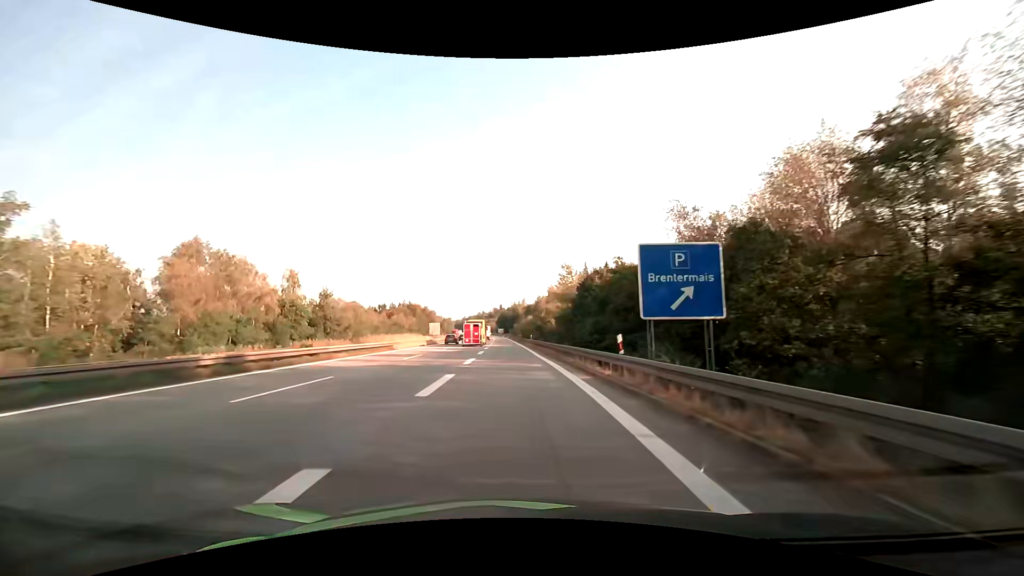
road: motorway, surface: asphalt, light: Day
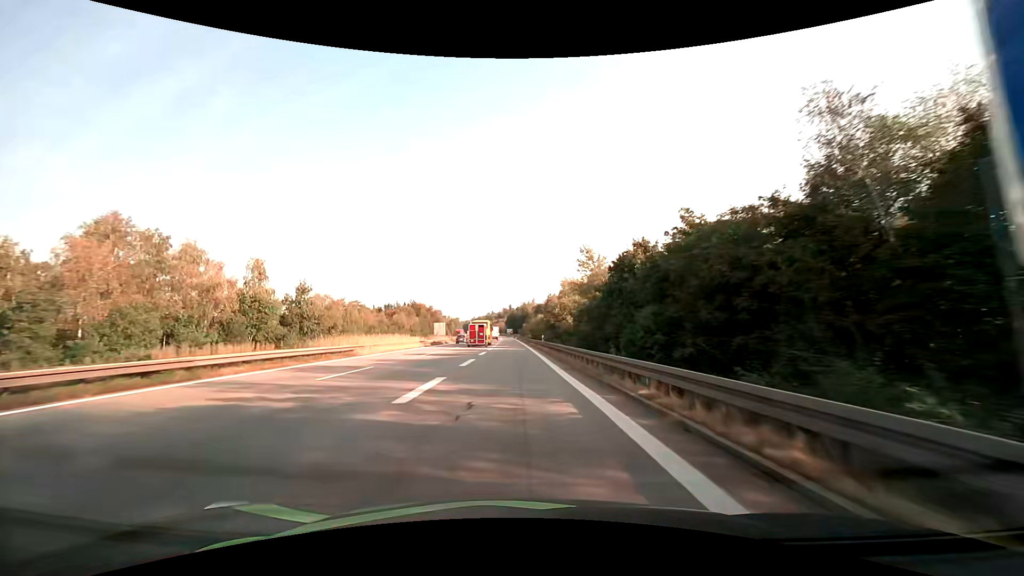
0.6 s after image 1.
(-0.1, +12.8) m; -1°
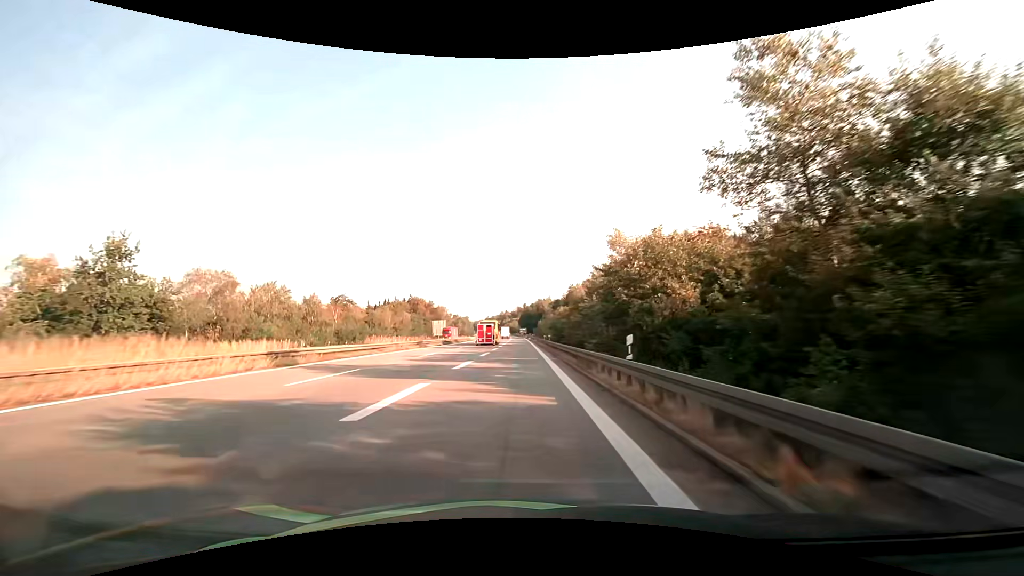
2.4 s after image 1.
(-0.7, +37.3) m; -2°
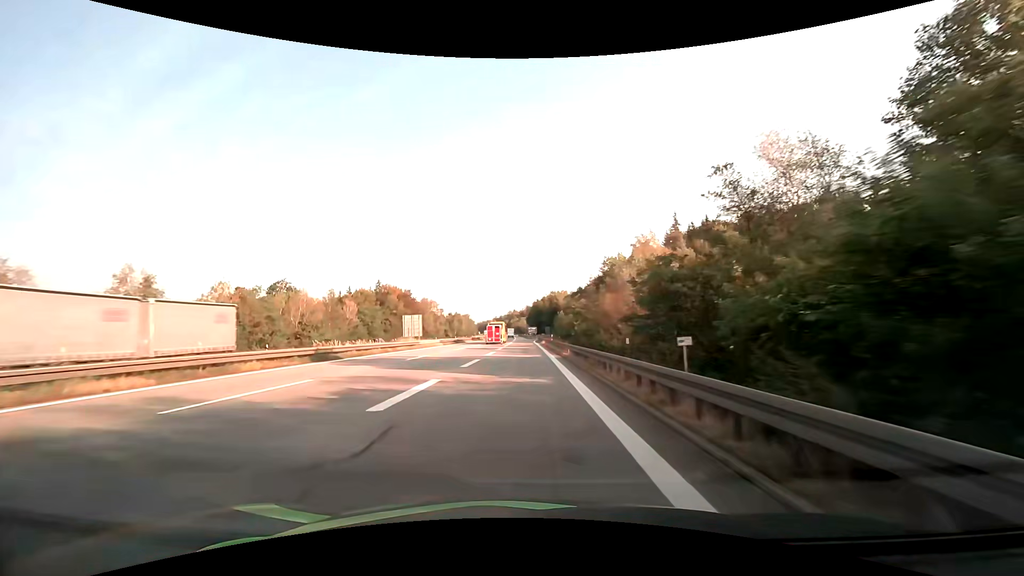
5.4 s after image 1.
(-0.5, +58.0) m; -1°
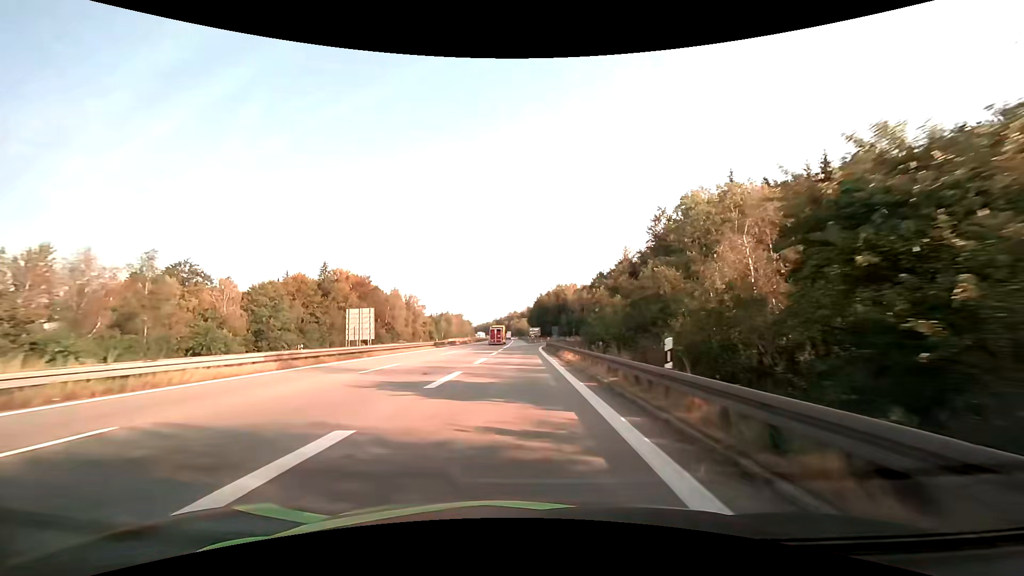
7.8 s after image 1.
(-0.1, +42.7) m; 0°
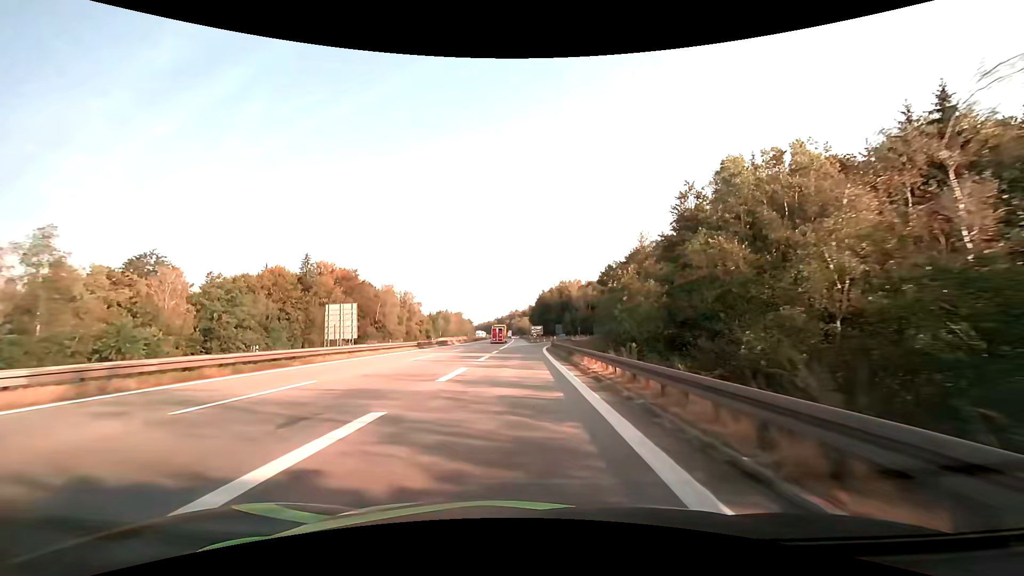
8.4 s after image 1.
(0.0, +10.3) m; 0°
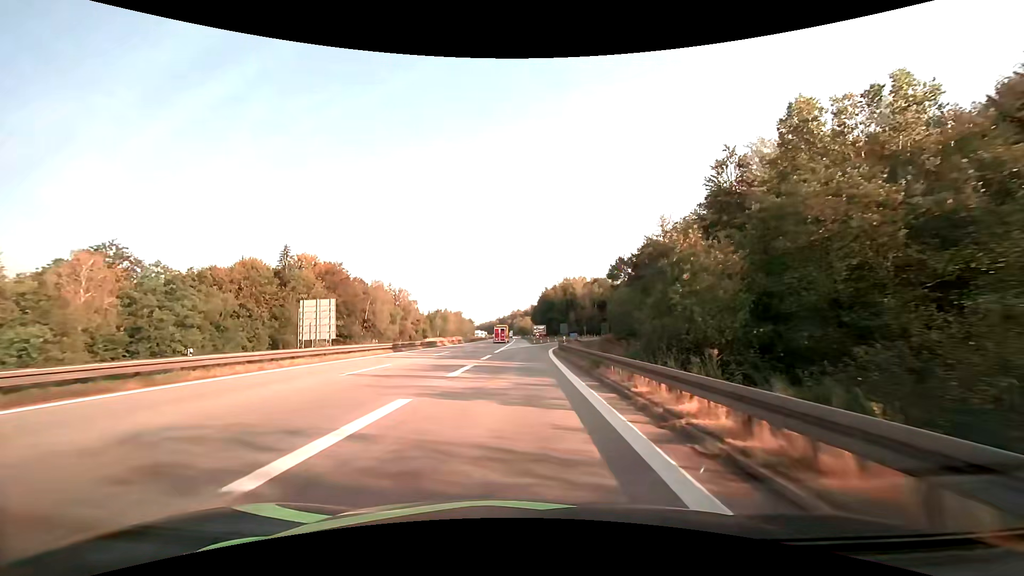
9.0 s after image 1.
(0.0, +10.1) m; 0°
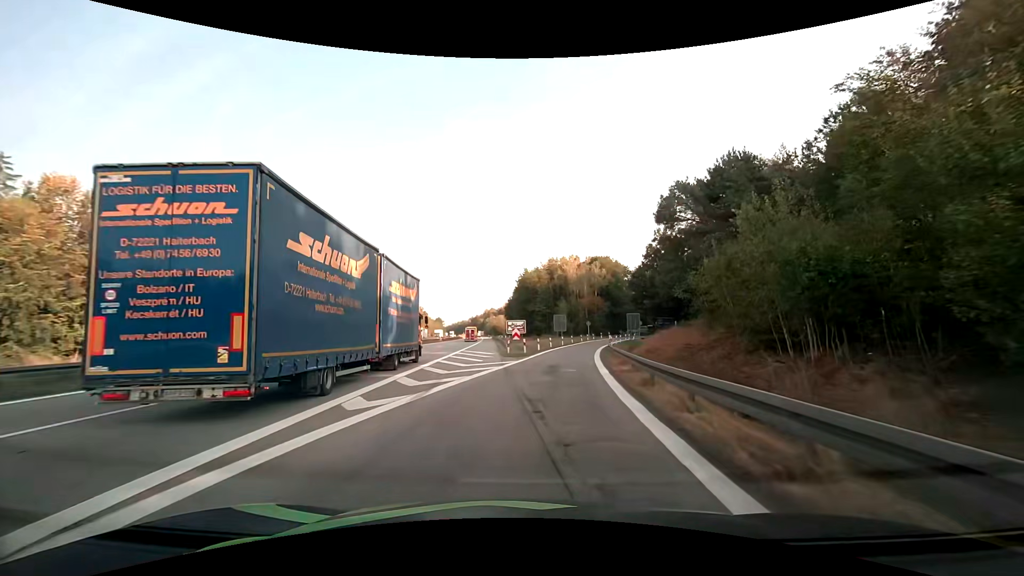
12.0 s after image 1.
(+0.4, +47.4) m; +3°
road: motorway_link
(0, +10) (+1, +20) (+2, +30) (+3, +40) (+5, +50) (+7, +59) (+9, +69) (+12, +79) (+16, +88) (+19, +97) m
